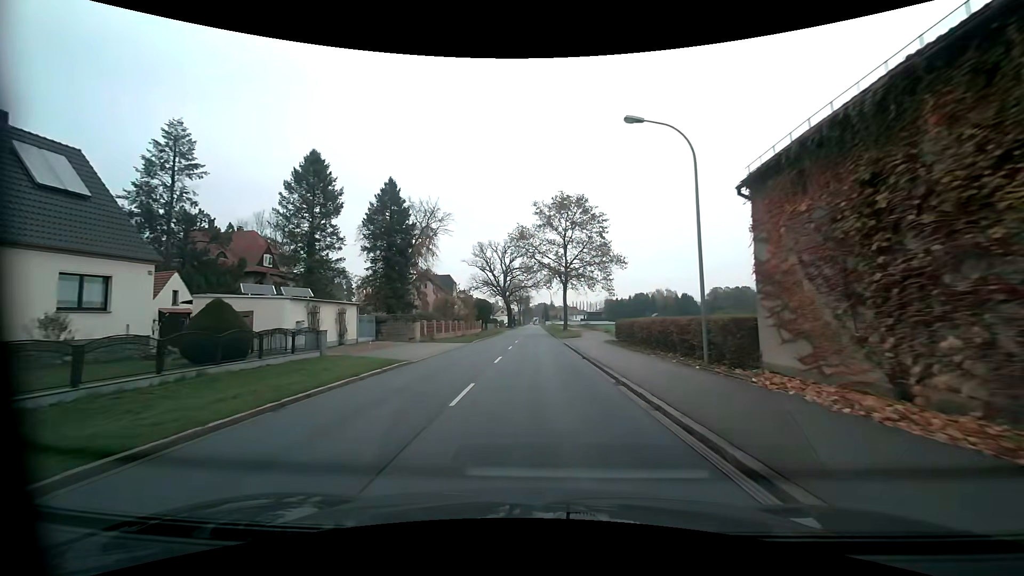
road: primary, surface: asphalt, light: Day
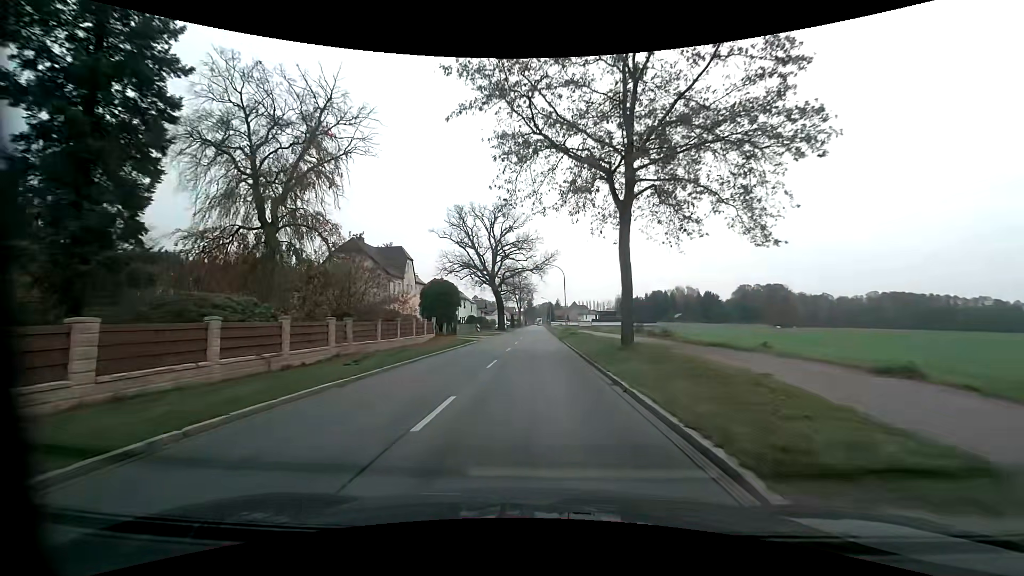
(0.0, +38.1) m; -1°
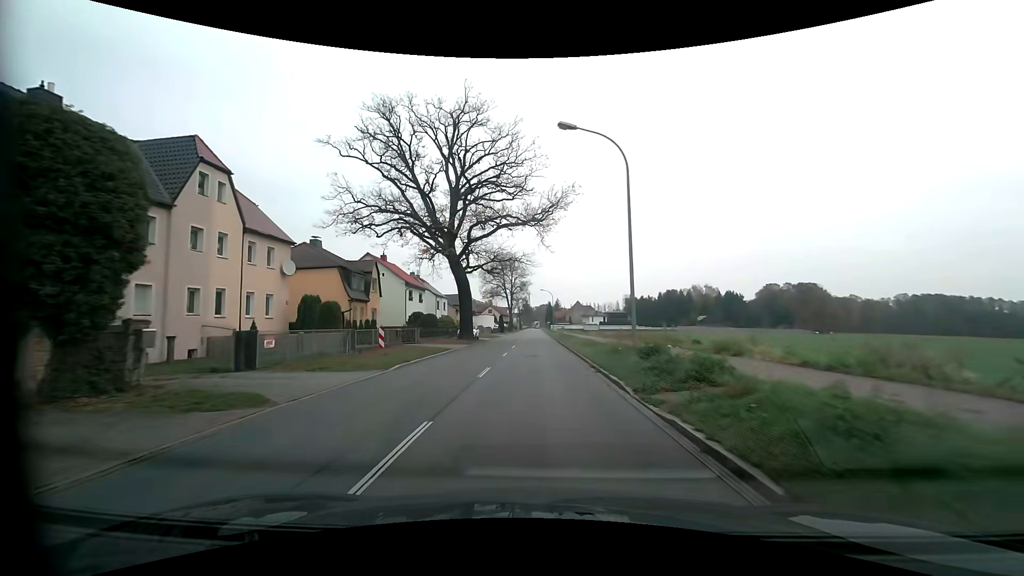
(+0.1, +38.7) m; +1°
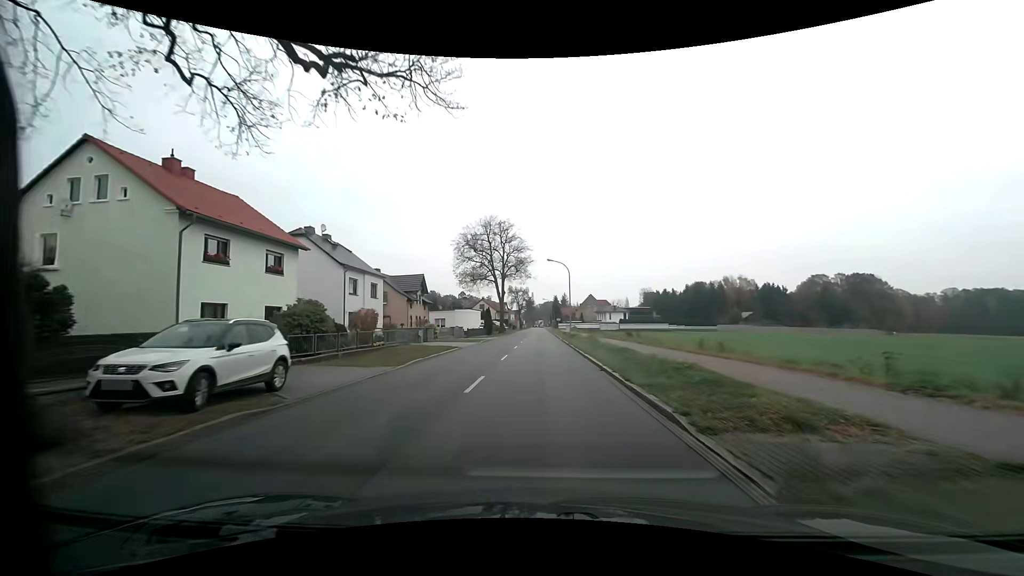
(-0.2, +39.3) m; -1°
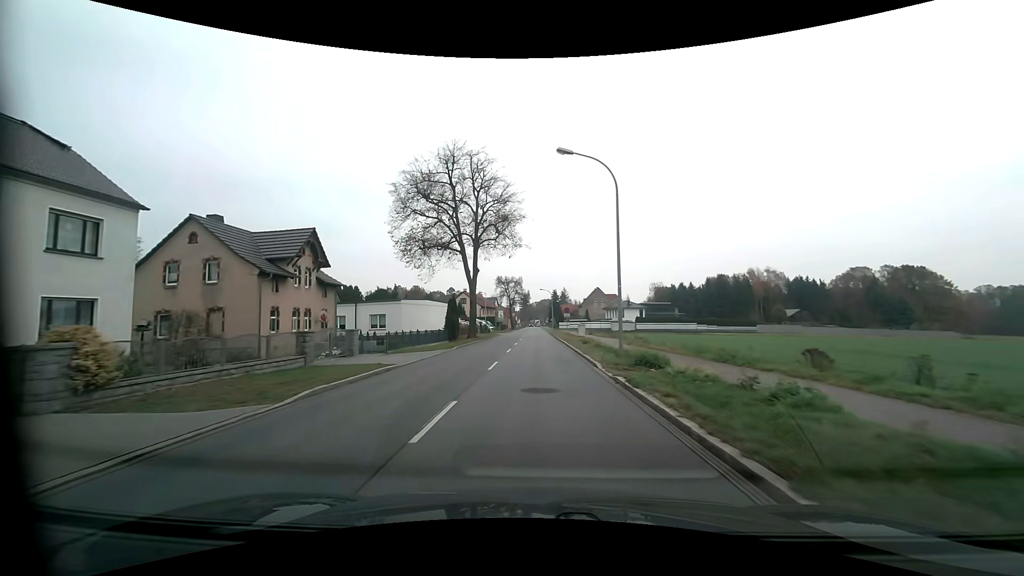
(+0.2, +31.3) m; +1°
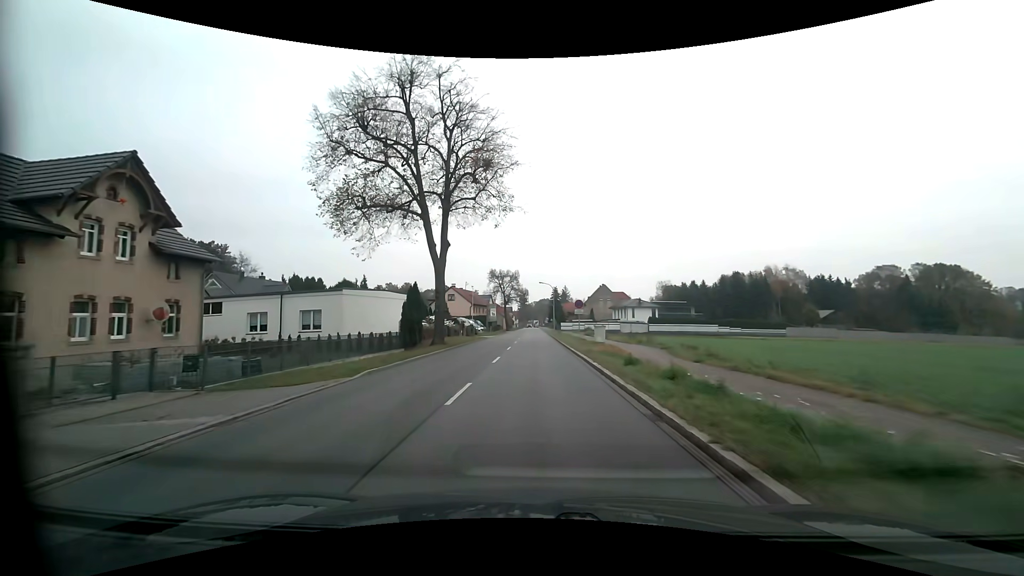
(0.0, +15.5) m; 0°
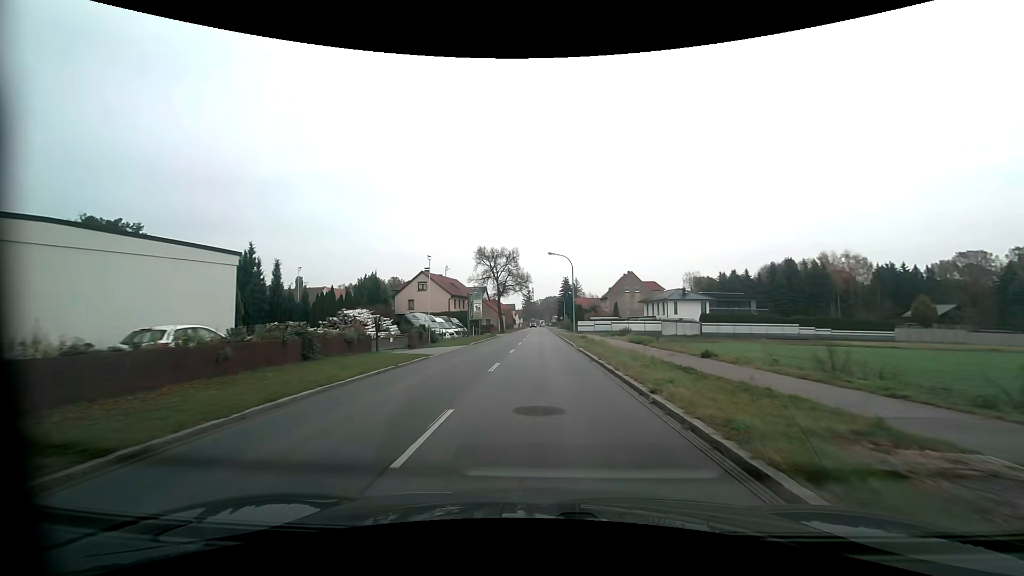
(-0.2, +30.7) m; 0°
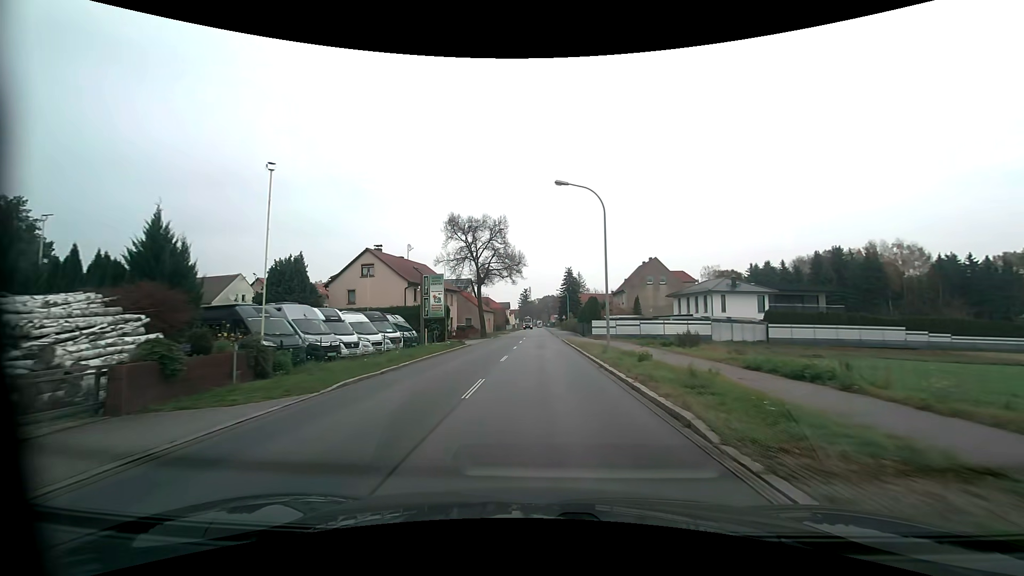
(0.0, +22.8) m; 0°
(0, +10) (0, +20) (0, +30) (0, +40) (0, +50) (+1, +60) (0, +70) (0, +80) (0, +90) (+1, +100) m
